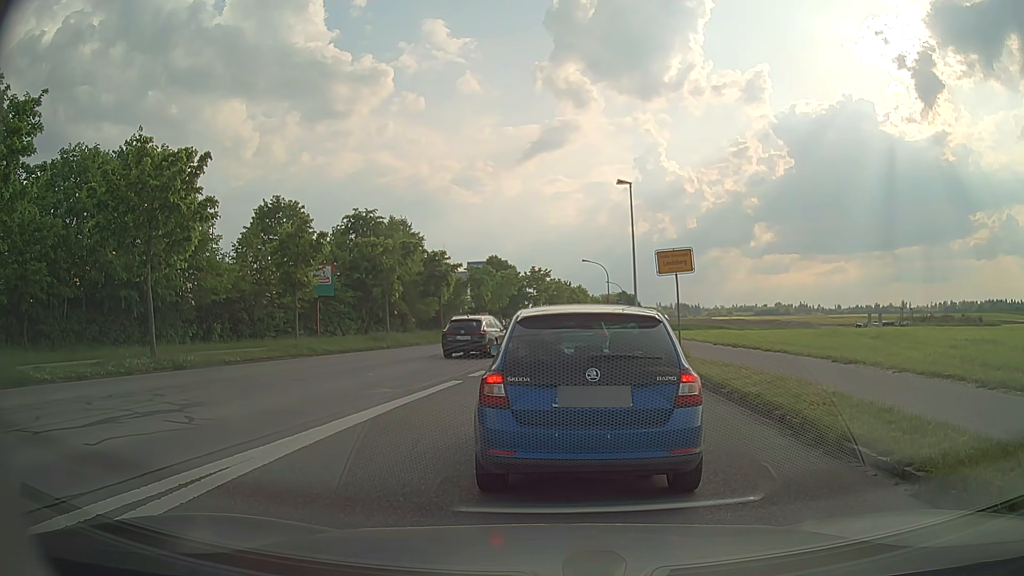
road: tertiary_link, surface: asphalt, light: Day
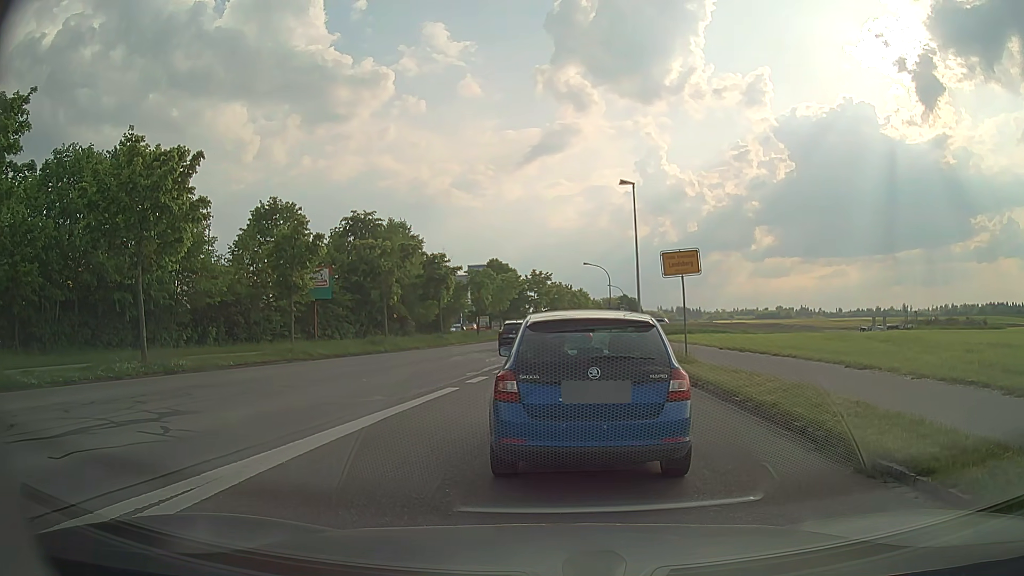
(0.0, +0.8) m; 0°
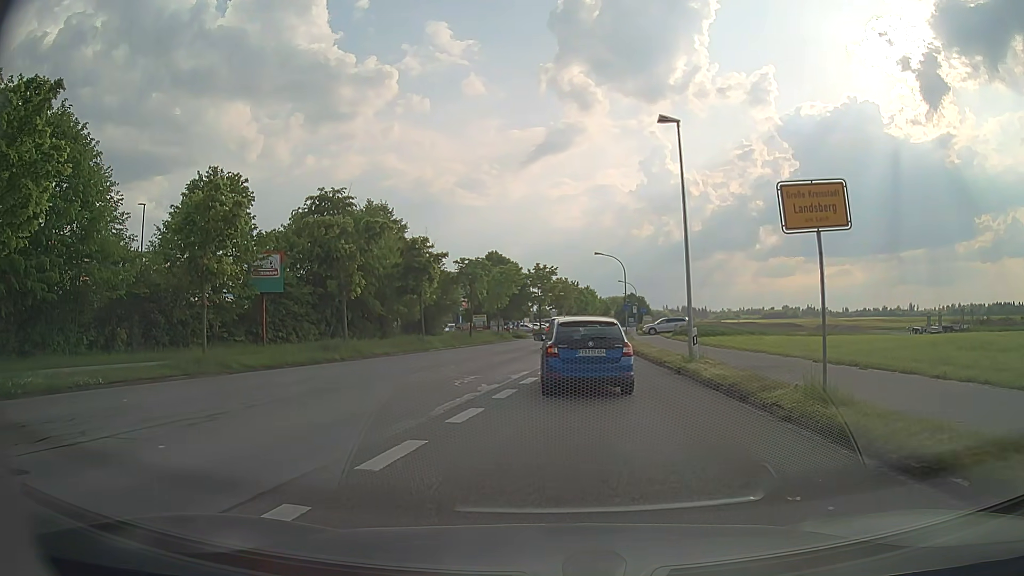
(0.0, +9.8) m; 0°
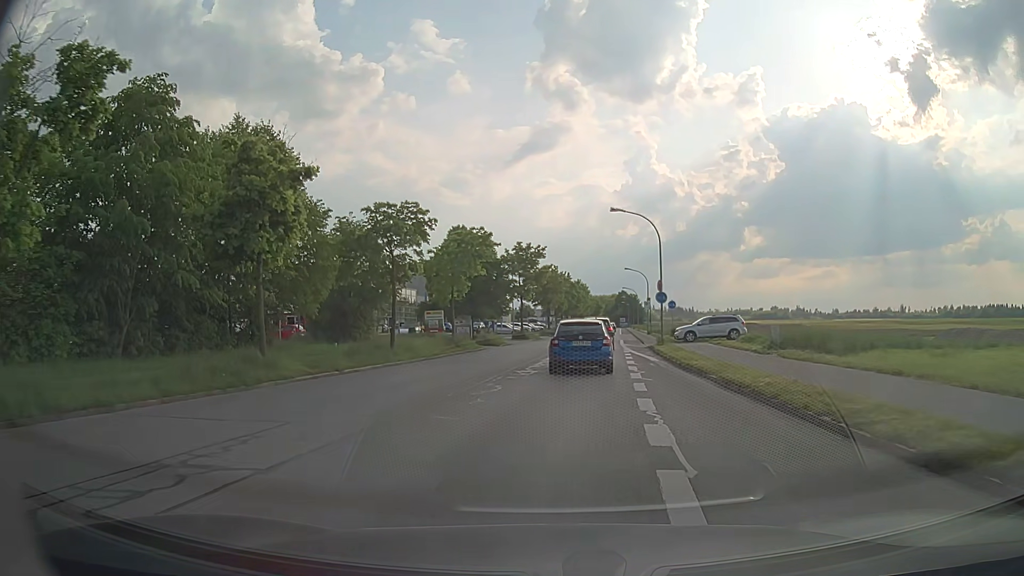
(-0.1, +23.5) m; +1°
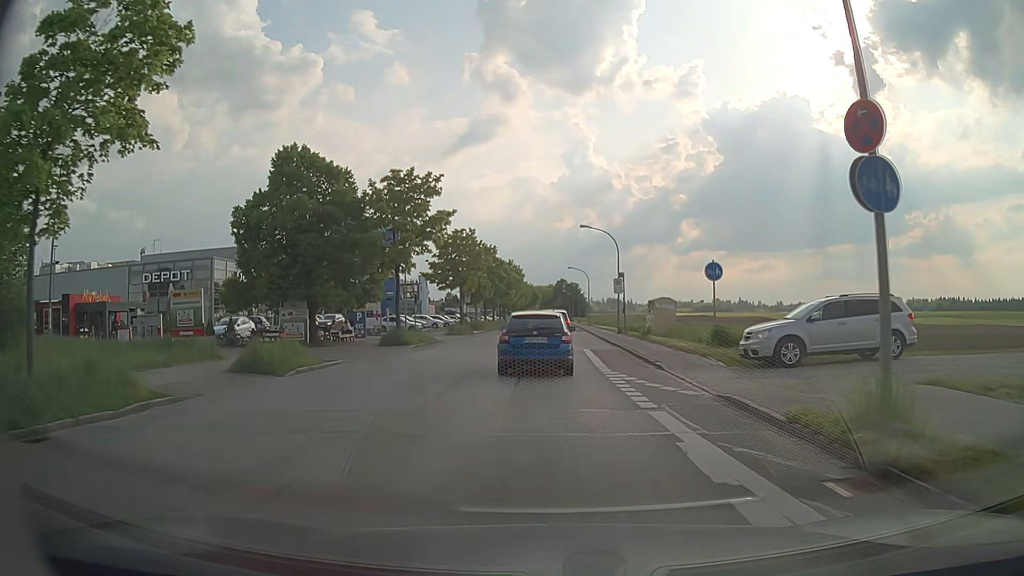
(+1.7, +28.5) m; +5°
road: tertiary
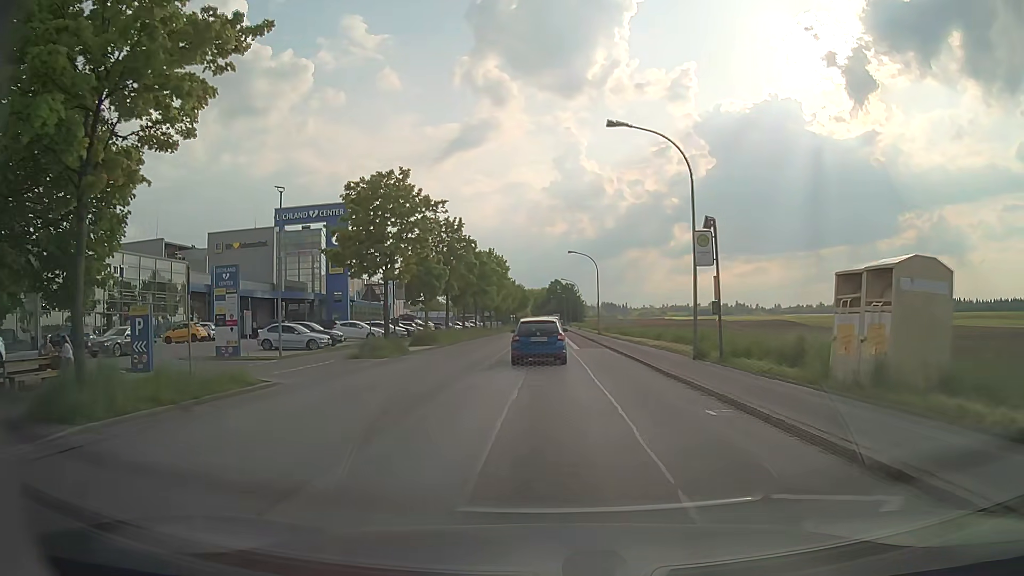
(+0.2, +24.9) m; +1°
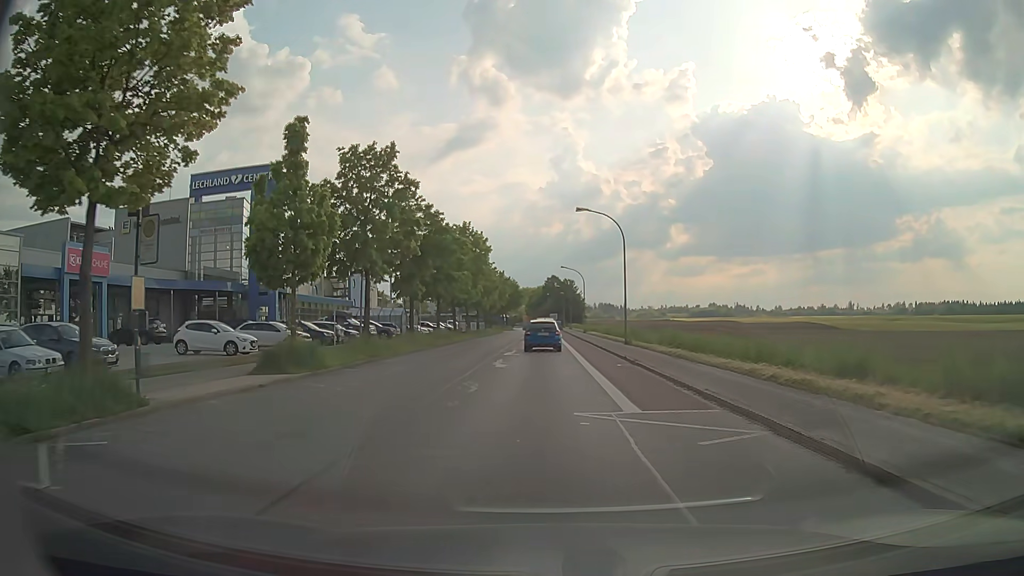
(0.0, +22.9) m; 0°
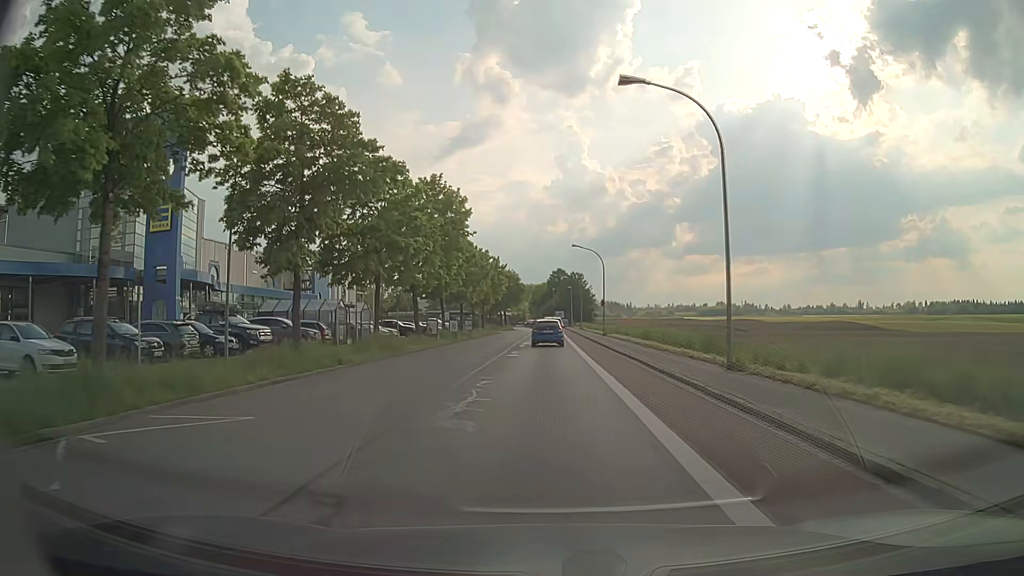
(-0.1, +19.7) m; 0°
(0, +10) (0, +20) (0, +30) (0, +40) (0, +50) (0, +60) (0, +70) (0, +80) (0, +90) (0, +100) m
